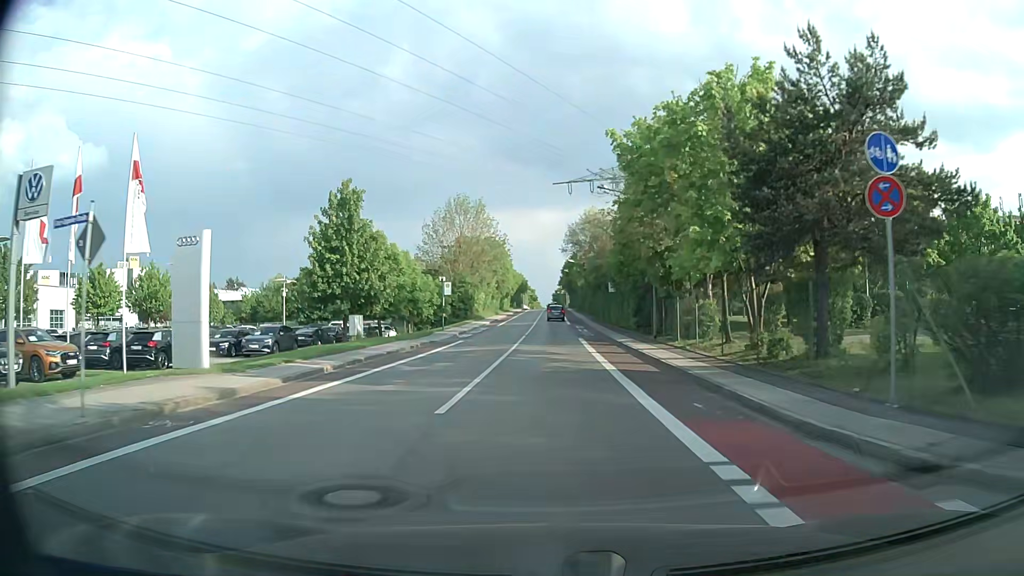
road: tertiary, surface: asphalt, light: Day
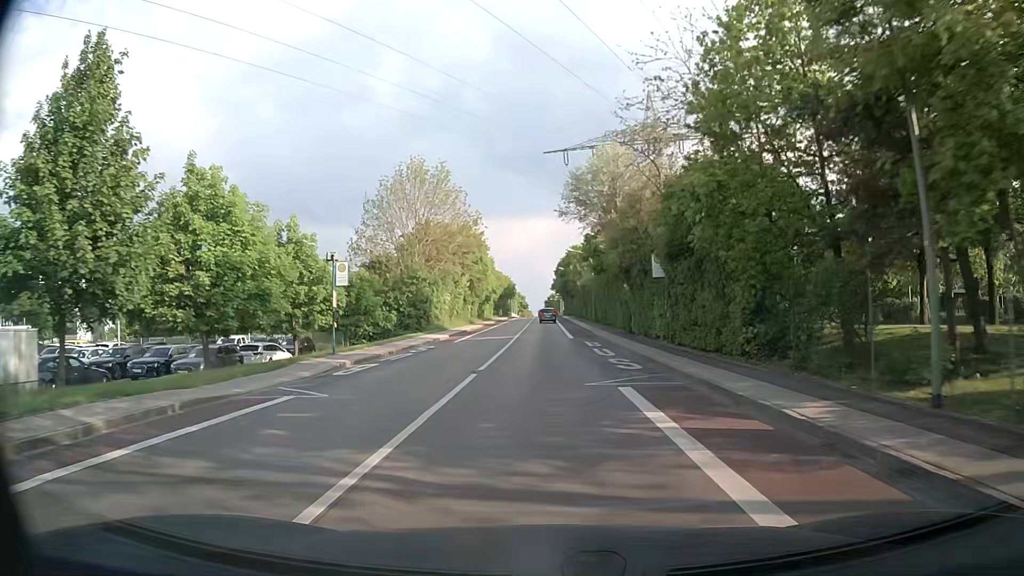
(+0.1, +24.2) m; +1°
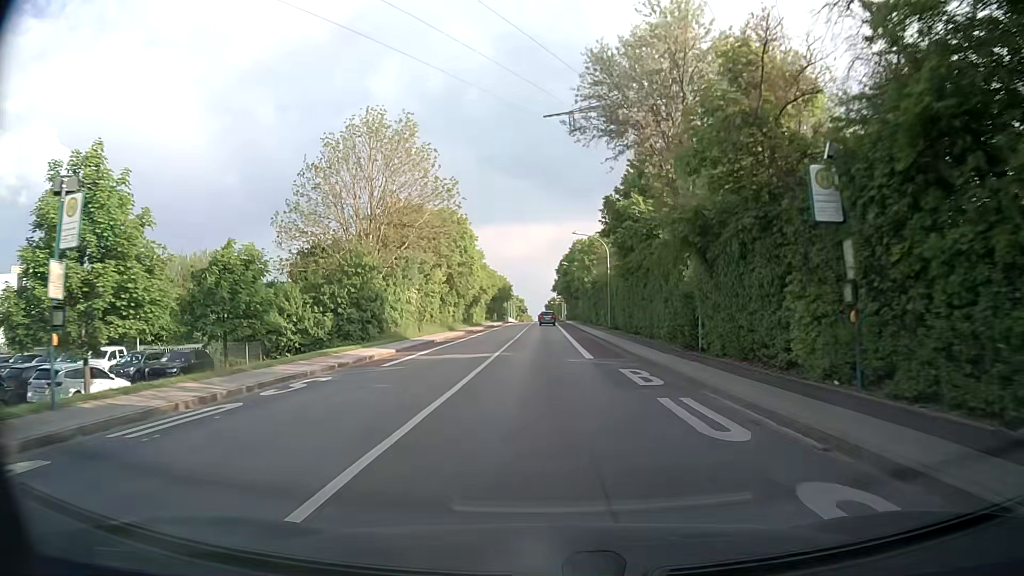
(0.0, +16.2) m; 0°
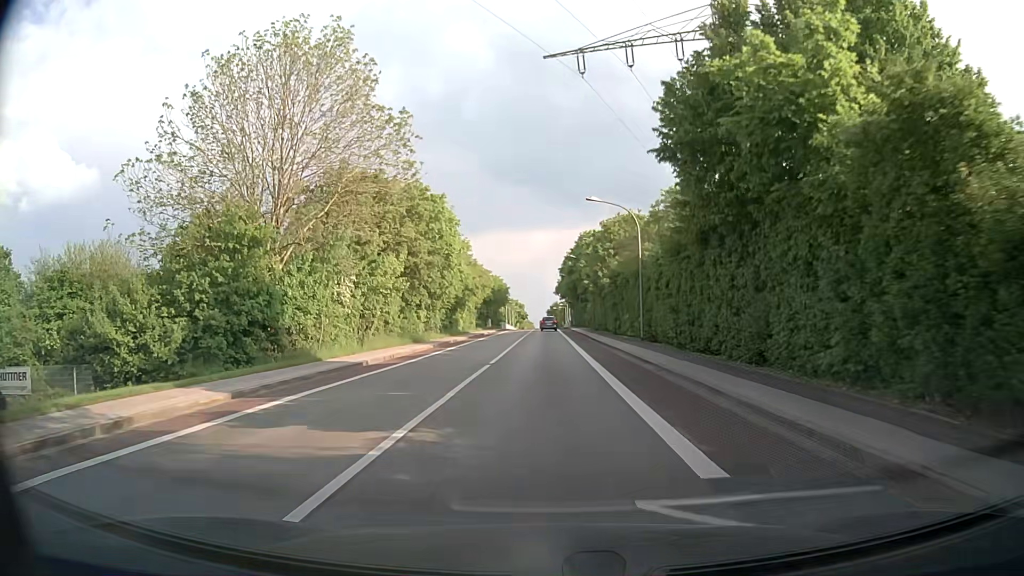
(-0.2, +16.2) m; 0°
(0, +10) (0, +20) (0, +30) (0, +40) (0, +50) (0, +60) (0, +70) (0, +80) (0, +90) (0, +100) m
